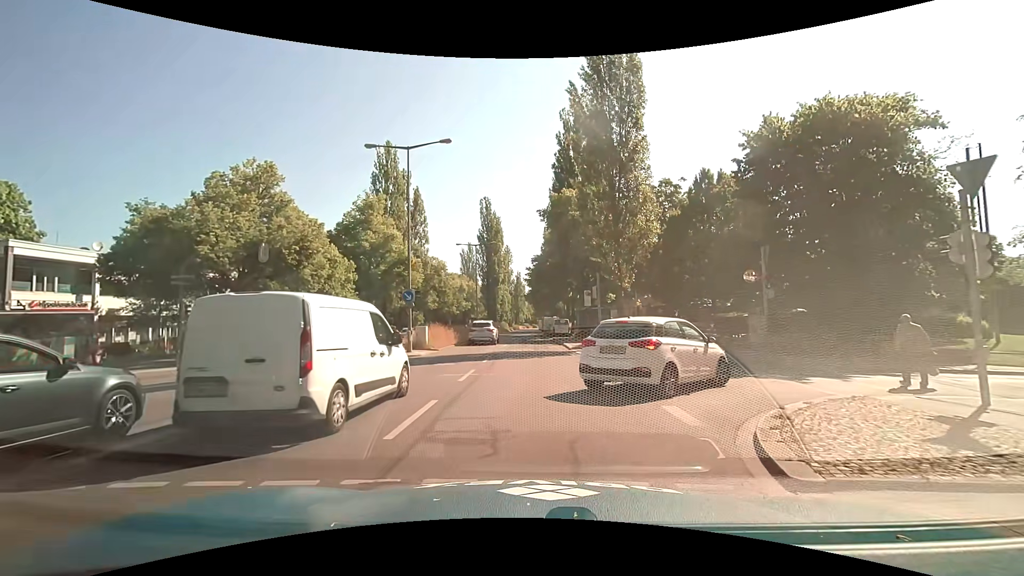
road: secondary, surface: asphalt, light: Day
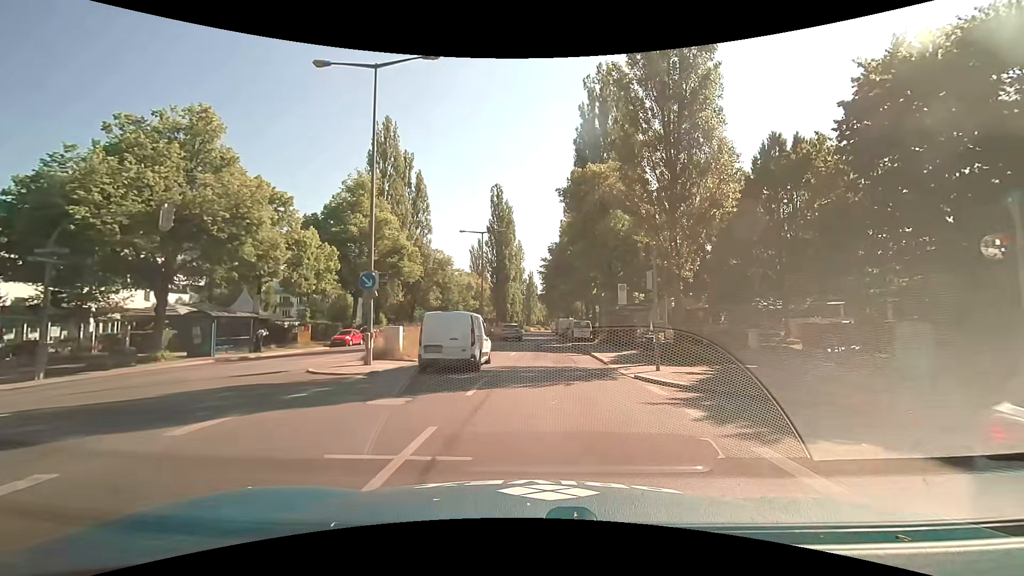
(-0.2, +8.7) m; -2°
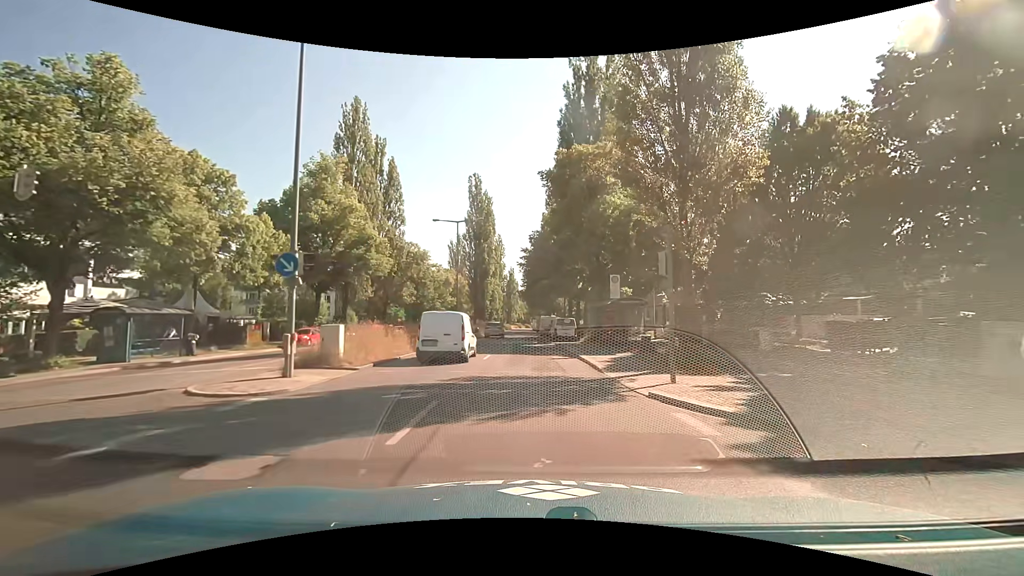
(+0.1, +4.2) m; +3°
(0, +10) (0, +20) (0, +30) (-1, +40) (-1, +50) (-1, +60) (-1, +70) (-2, +80) (-2, +90) (-2, +100) m
